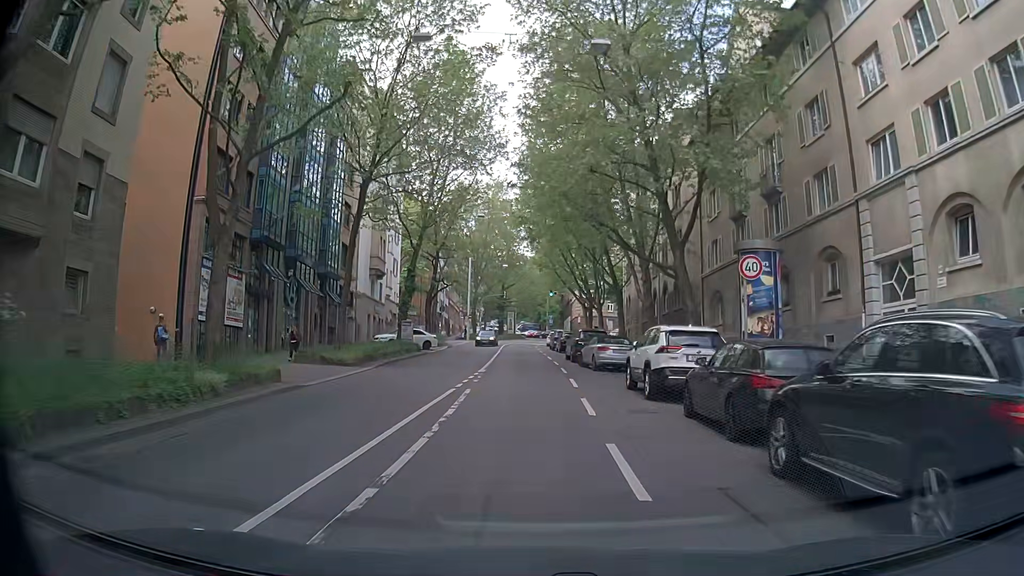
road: secondary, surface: asphalt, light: Day
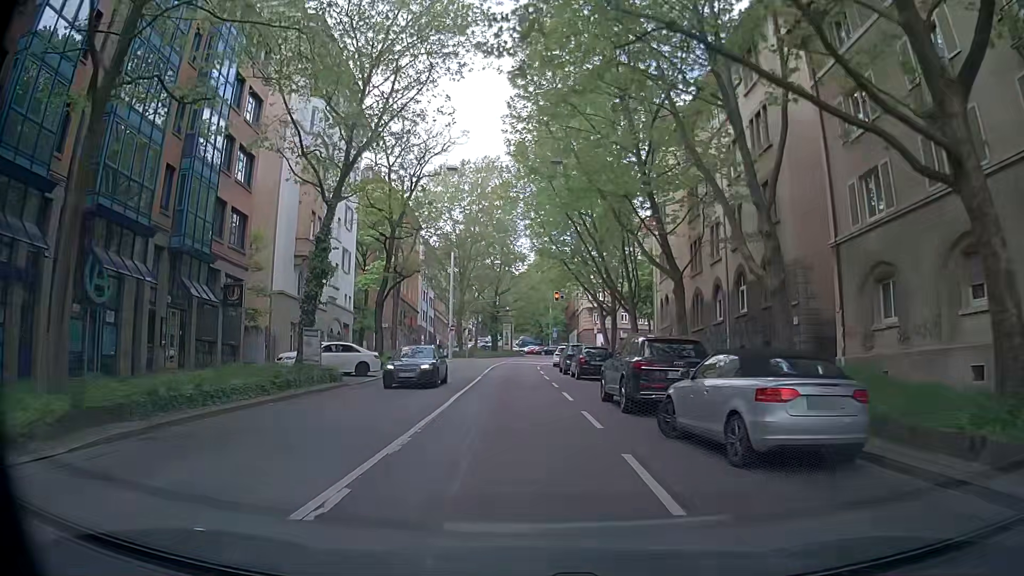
(0.0, +18.5) m; -2°
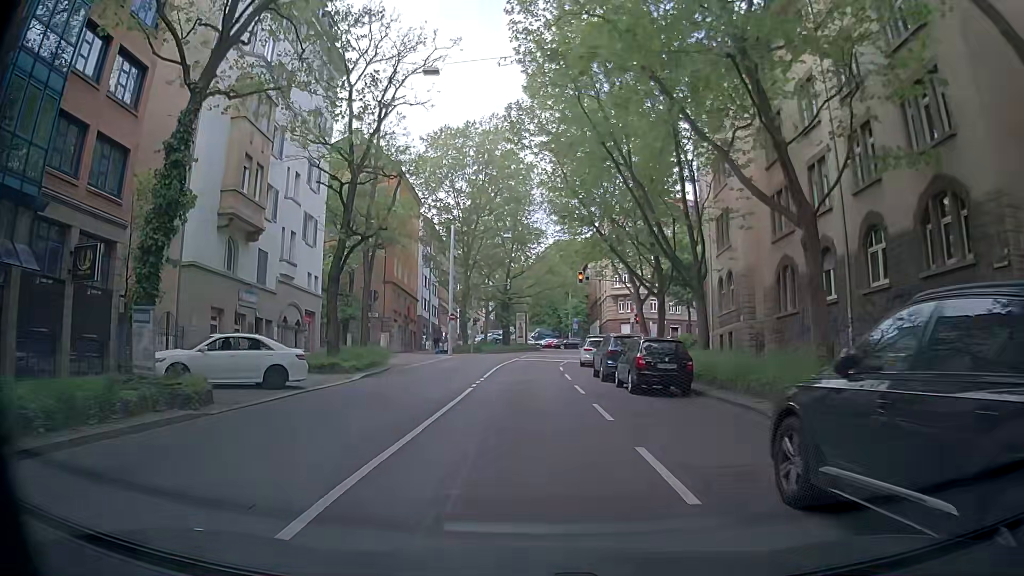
(+0.2, +11.8) m; 0°
